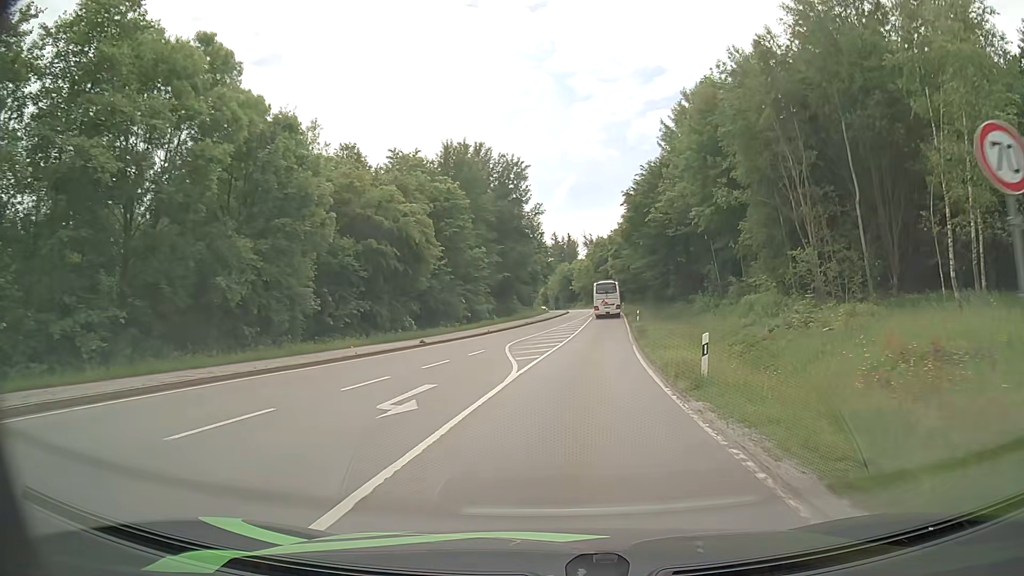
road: secondary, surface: asphalt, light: Day
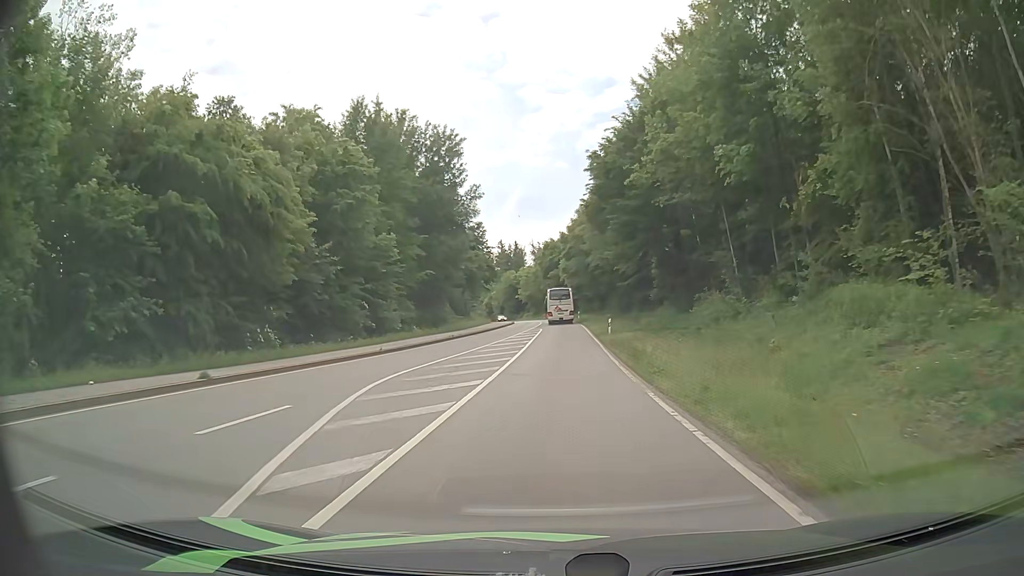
(+0.8, +17.1) m; +5°
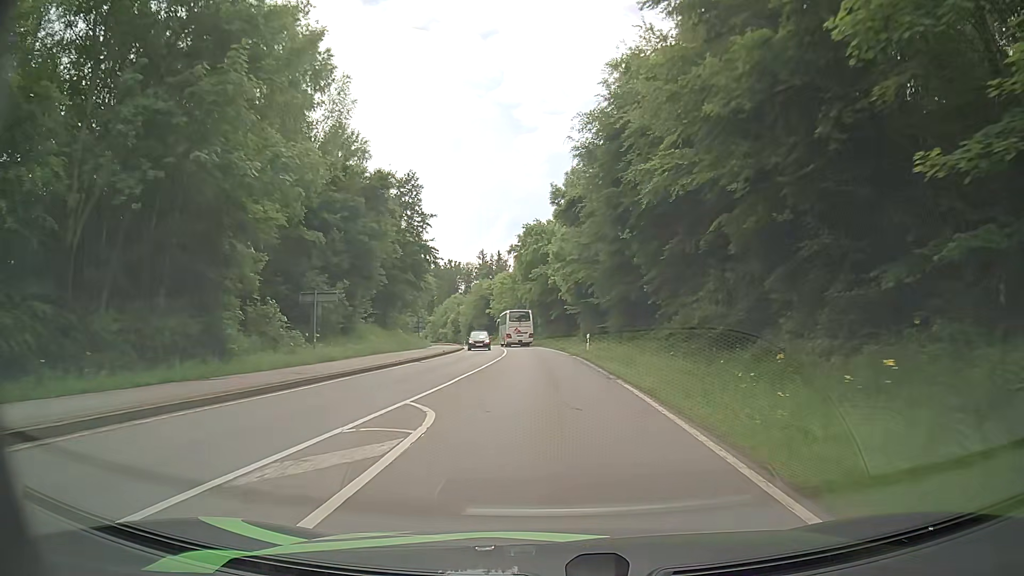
(+1.0, +45.7) m; +1°
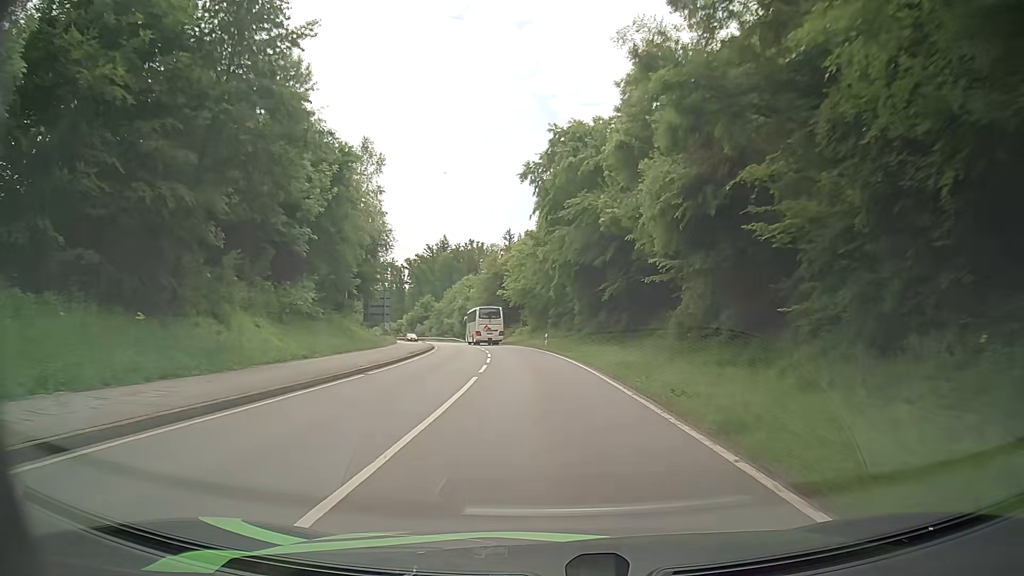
(-0.7, +38.0) m; -2°
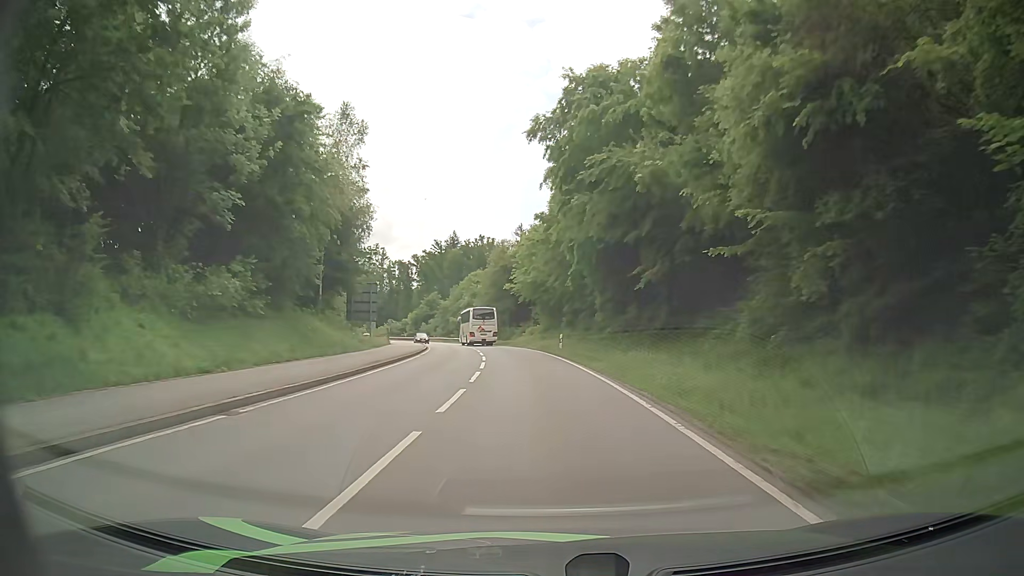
(-0.1, +9.6) m; -1°
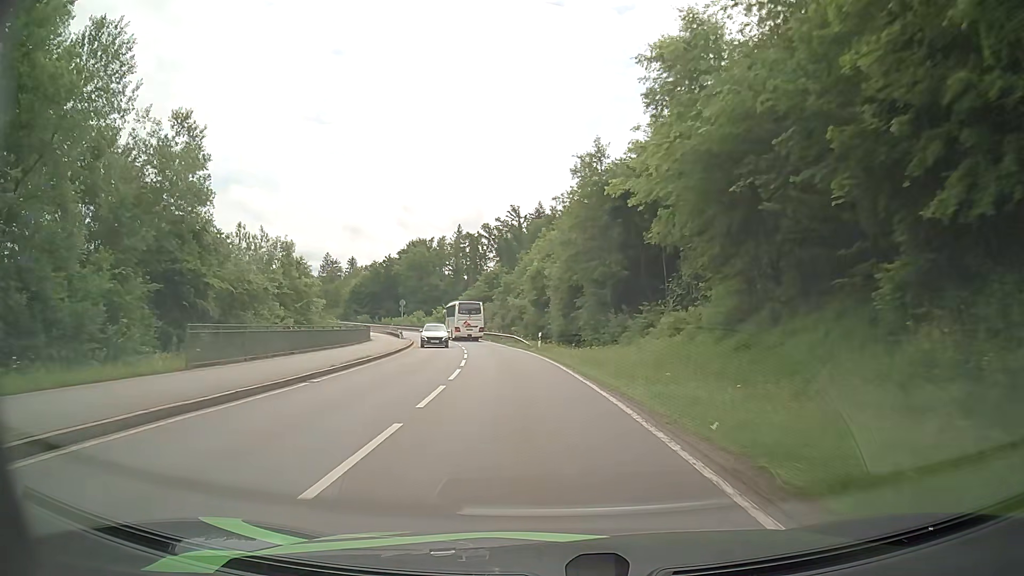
(-3.6, +47.6) m; -8°
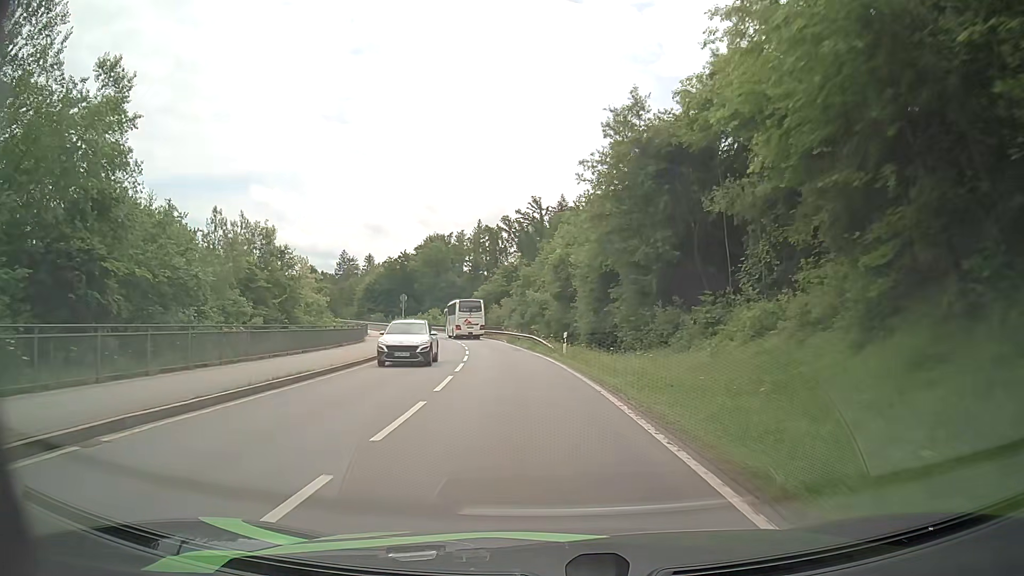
(-0.1, +9.4) m; -2°
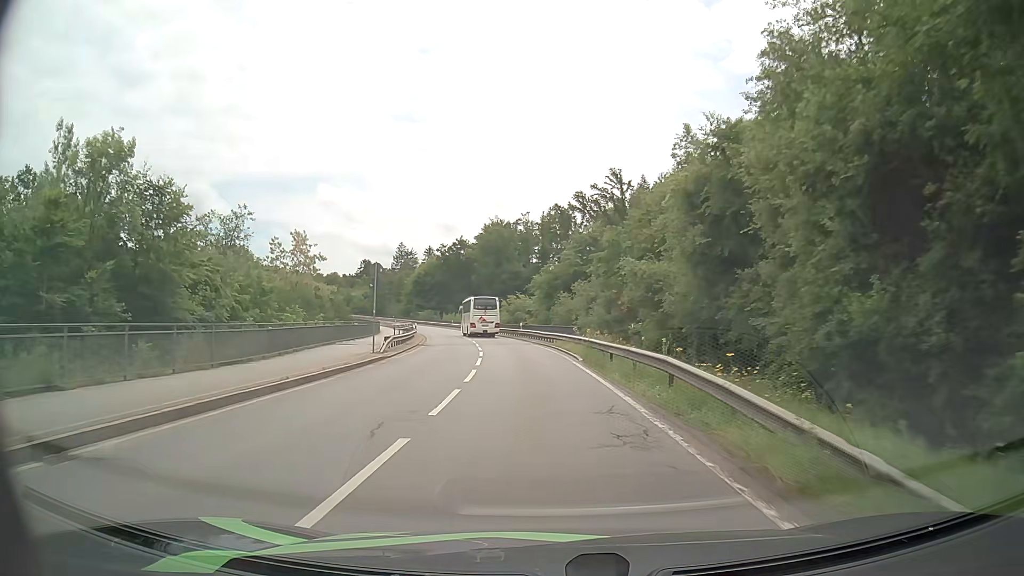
(-1.9, +28.3) m; -7°
